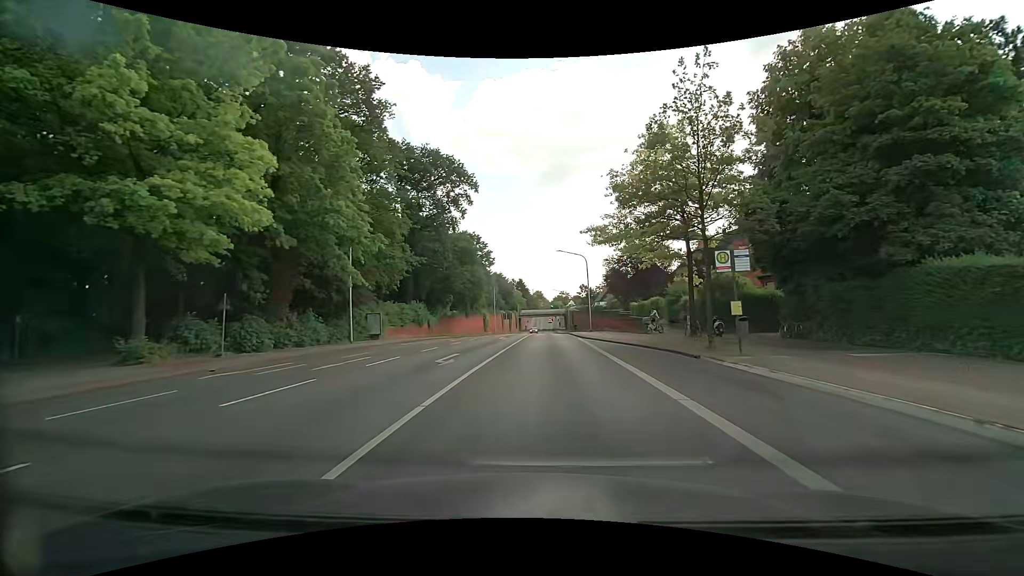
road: secondary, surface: asphalt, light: Day
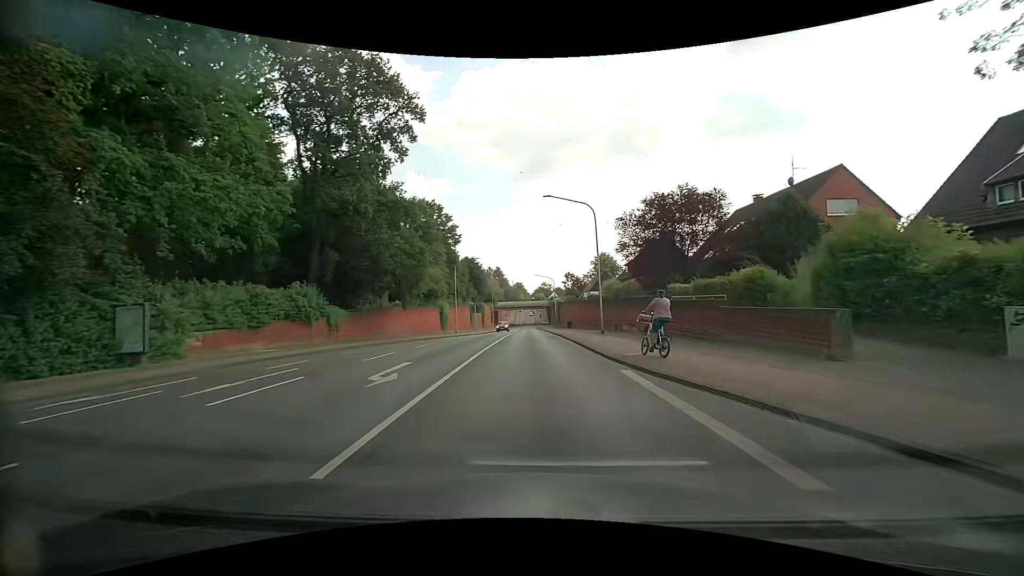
(+0.5, +24.7) m; +2°
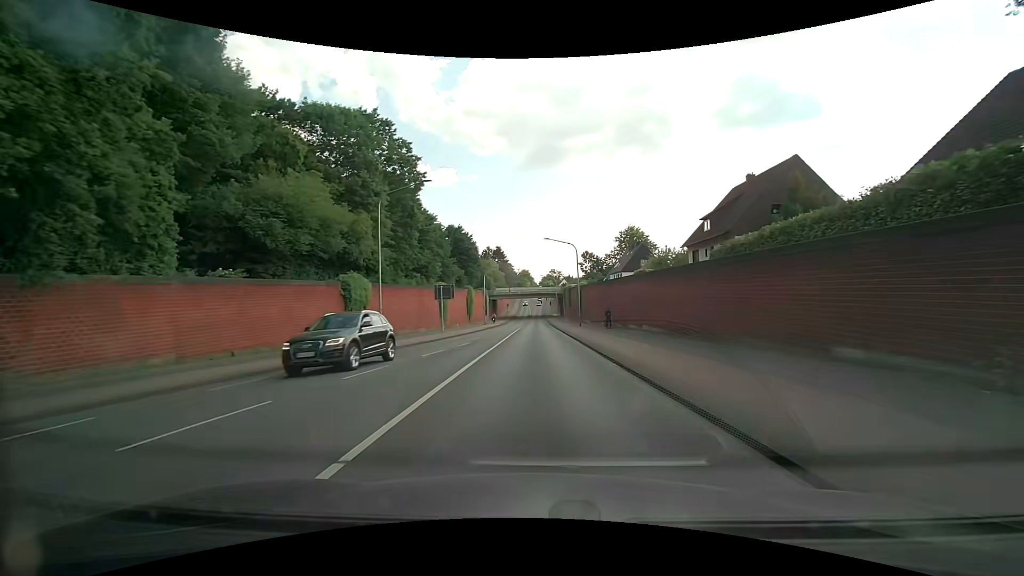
(-0.3, +34.8) m; -1°
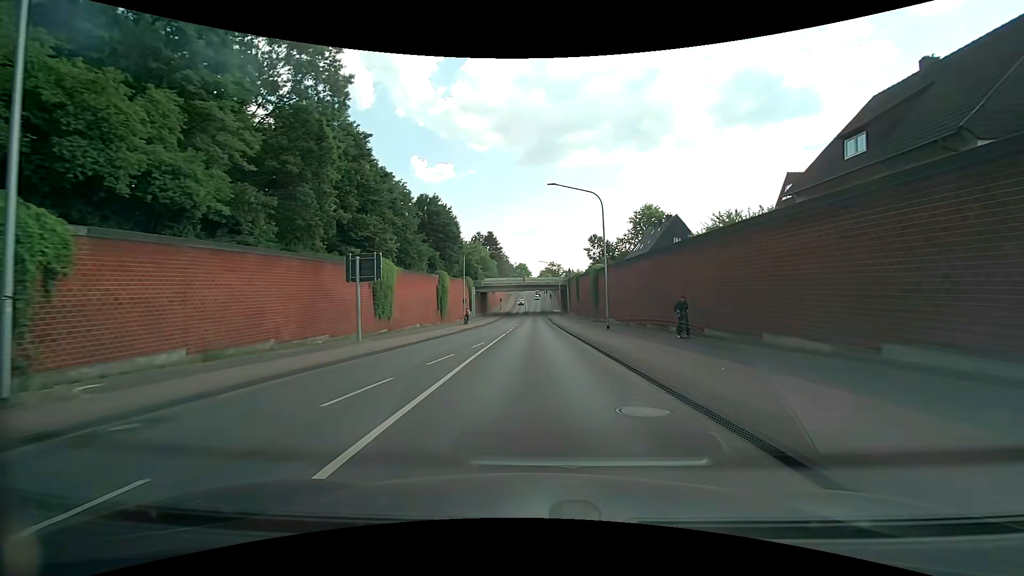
(+0.1, +21.9) m; 0°
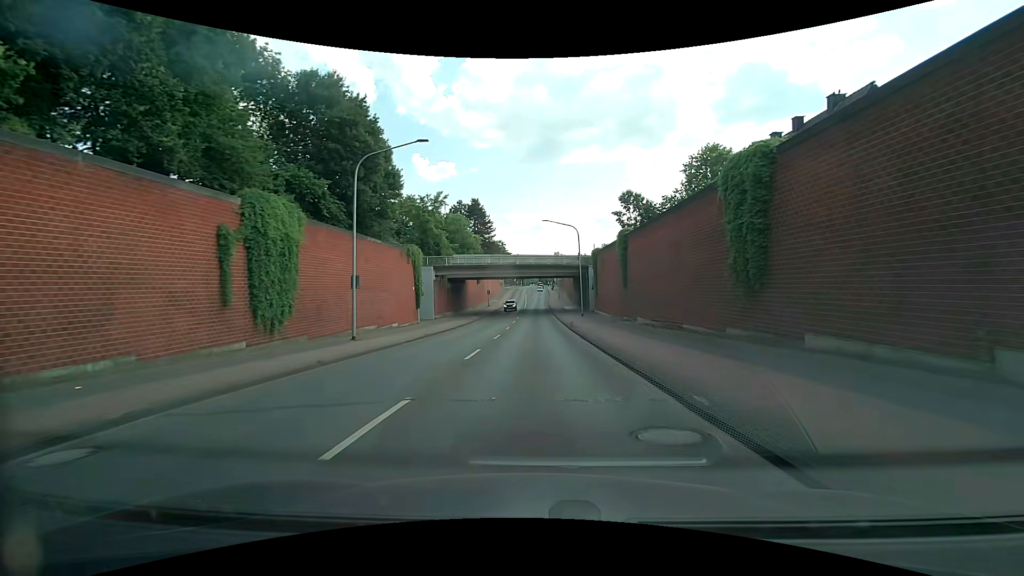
(+0.3, +37.6) m; 0°
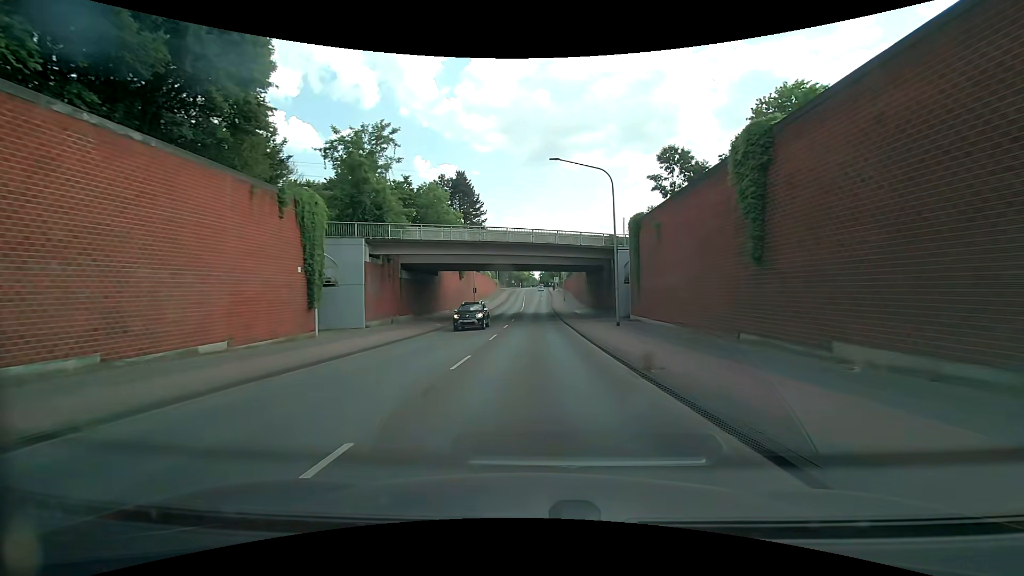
(-0.1, +21.2) m; 0°
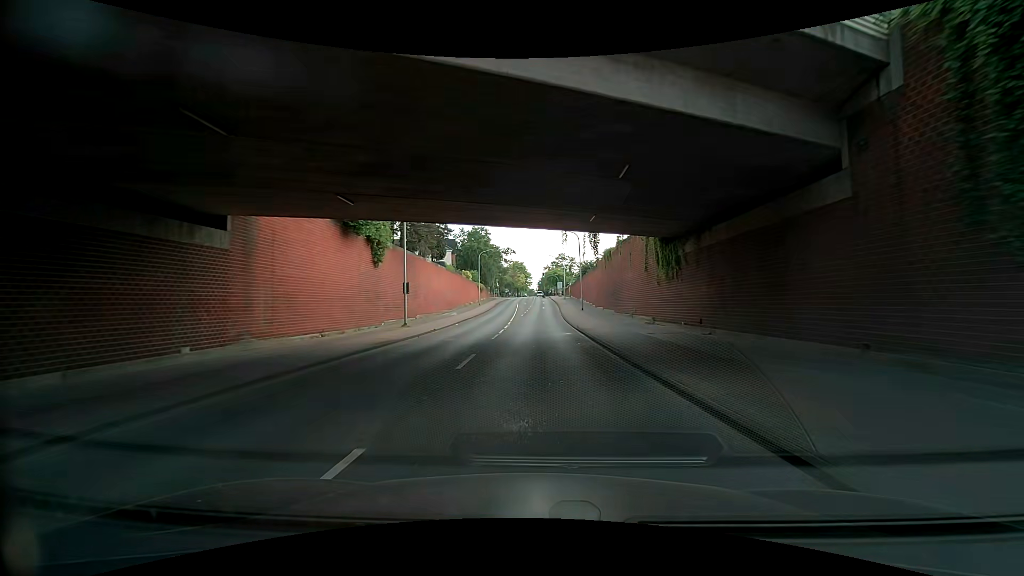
(-0.1, +37.6) m; +1°
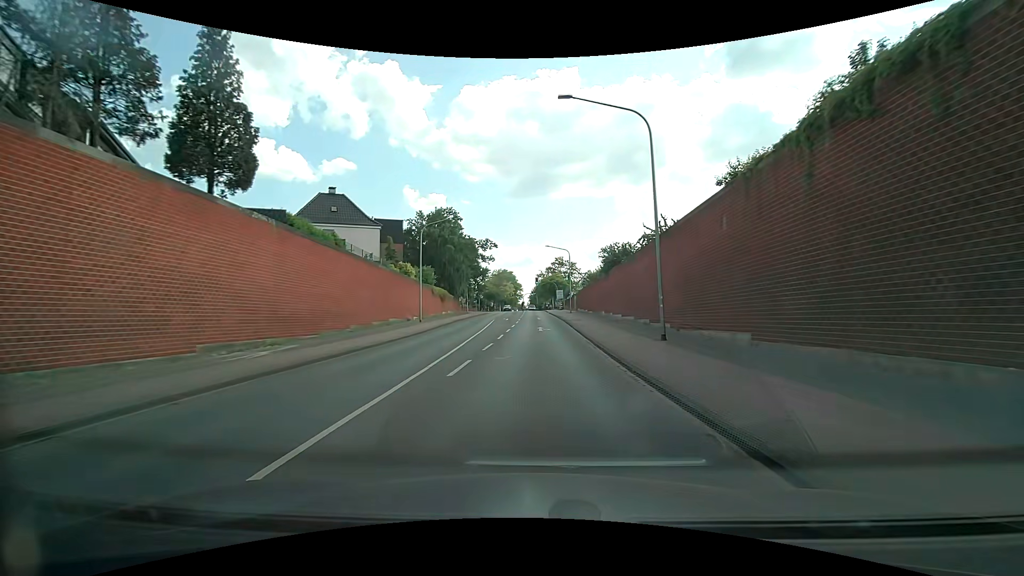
(0.0, +38.4) m; +1°
(0, +10) (0, +20) (0, +30) (0, +40) (0, +50) (0, +60) (0, +70) (0, +80) (0, +90) (0, +100) m
